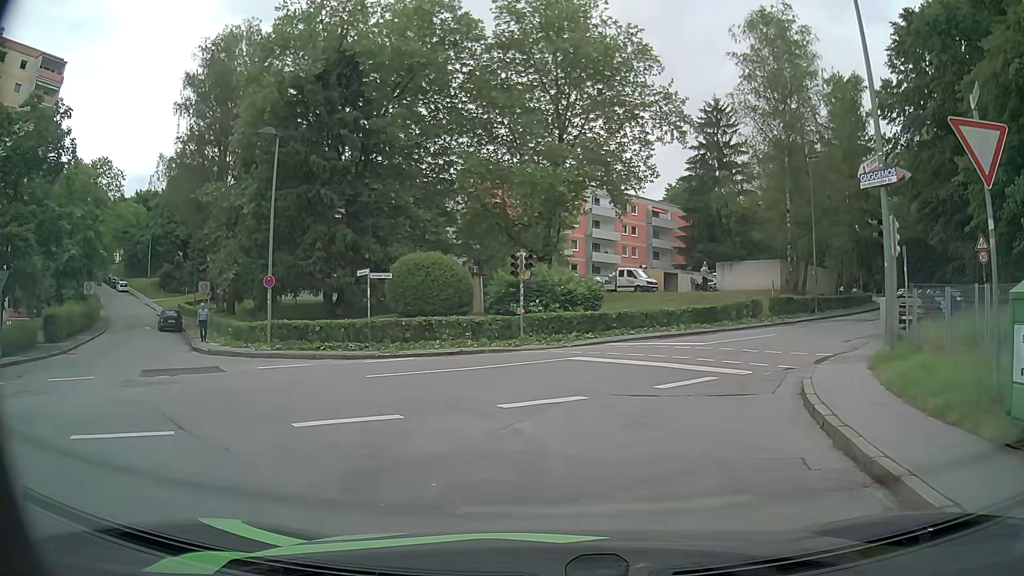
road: residential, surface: asphalt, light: Day
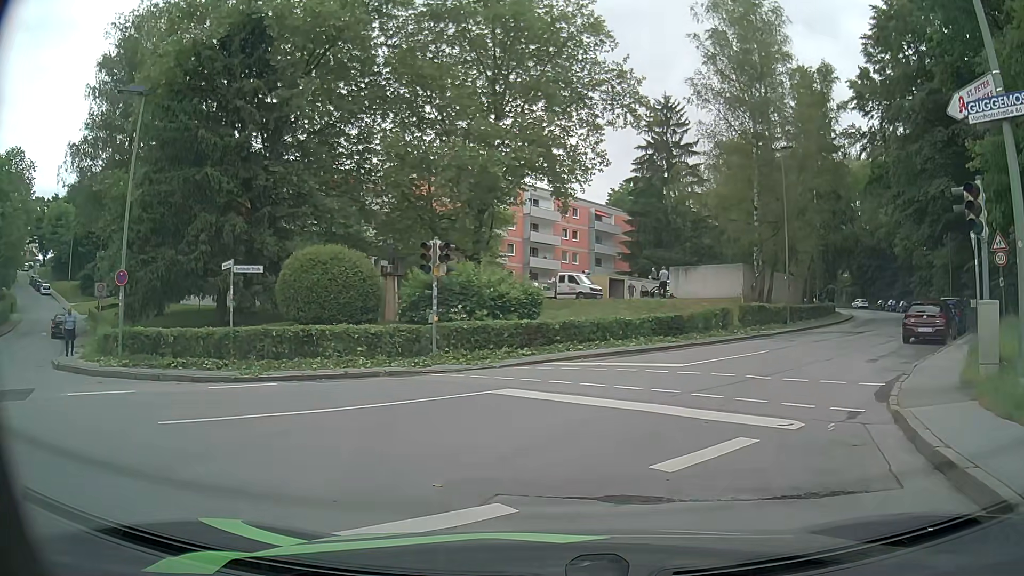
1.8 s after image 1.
(+0.3, +5.8) m; +6°
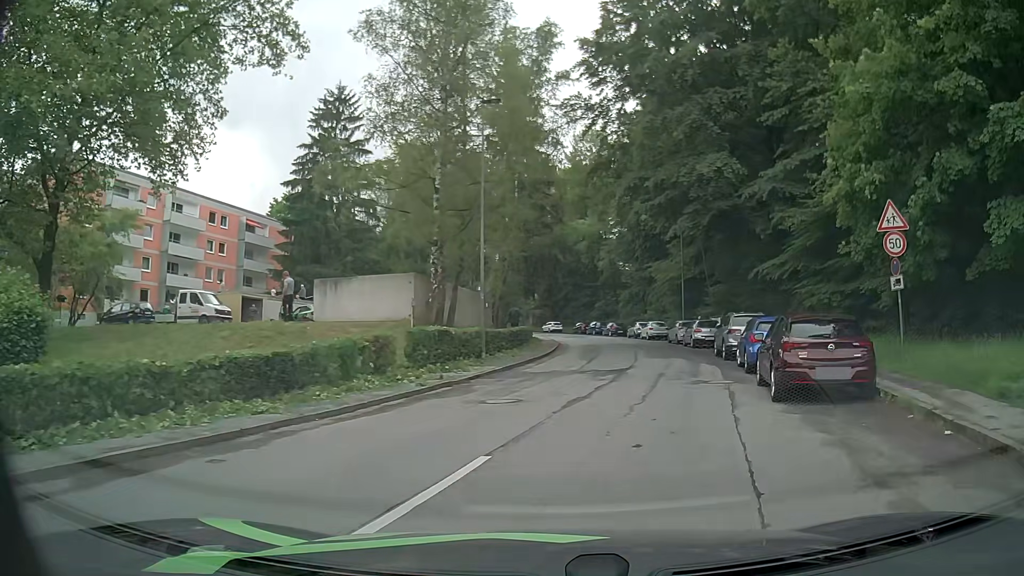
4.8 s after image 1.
(+3.0, +12.9) m; +28°
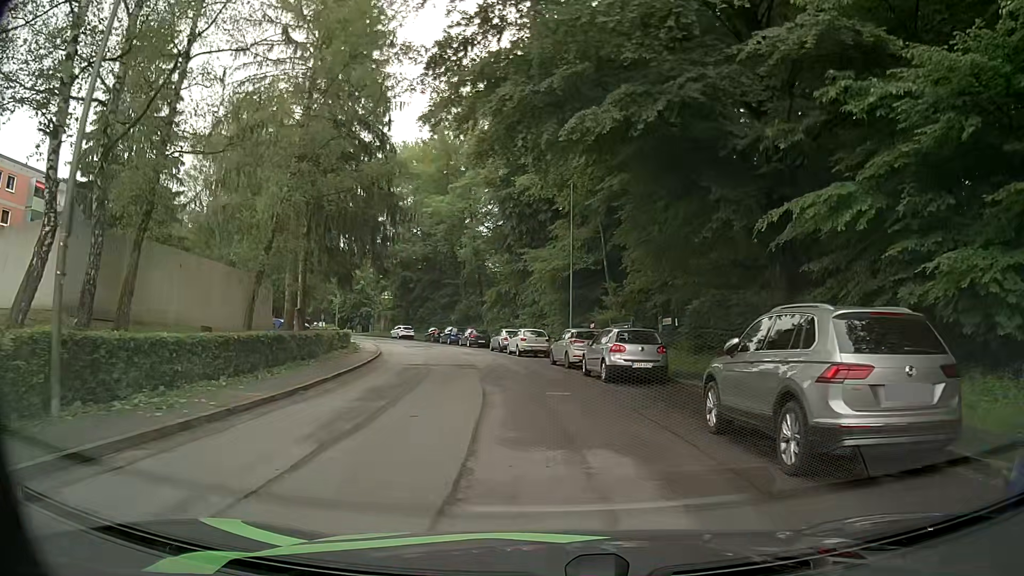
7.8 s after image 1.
(+2.1, +17.6) m; +10°
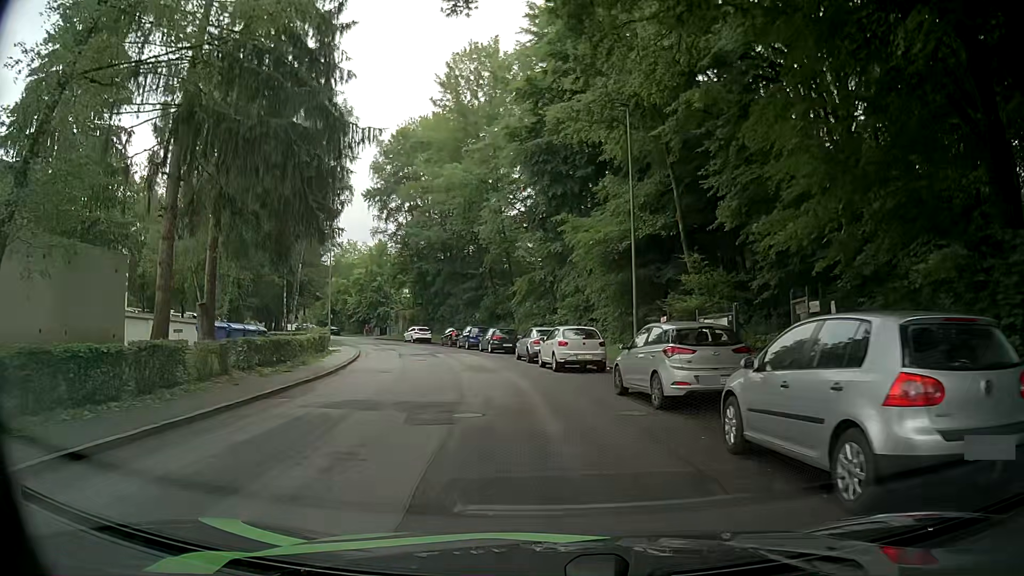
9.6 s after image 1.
(-0.4, +13.5) m; -3°
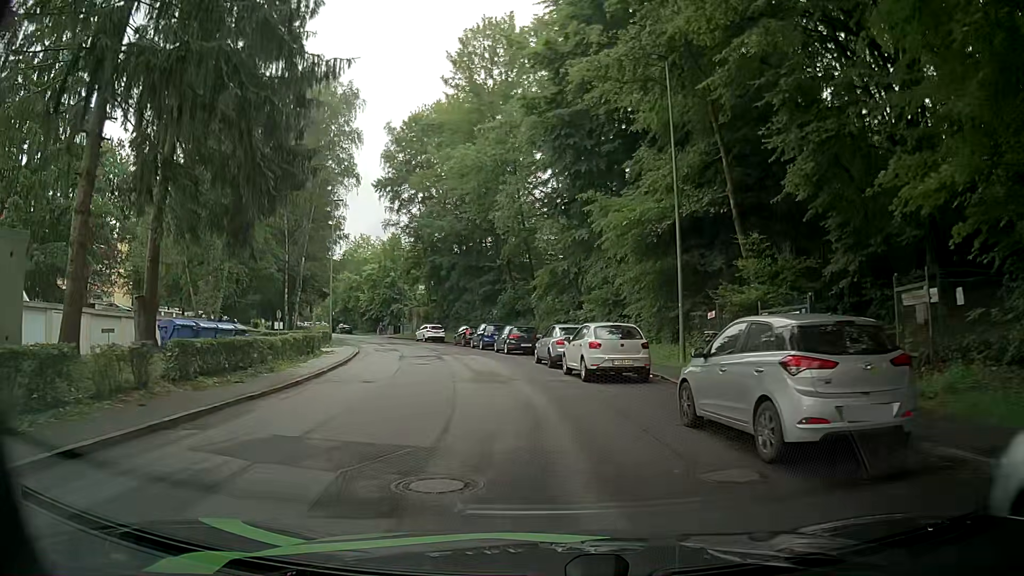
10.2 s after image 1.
(-0.1, +4.9) m; -2°
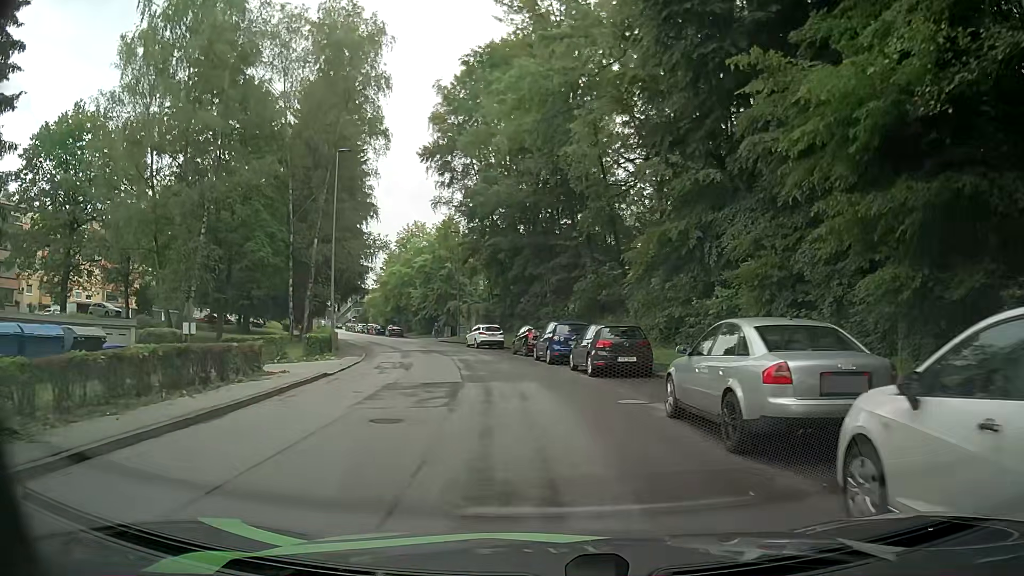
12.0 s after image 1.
(-0.7, +15.0) m; -6°
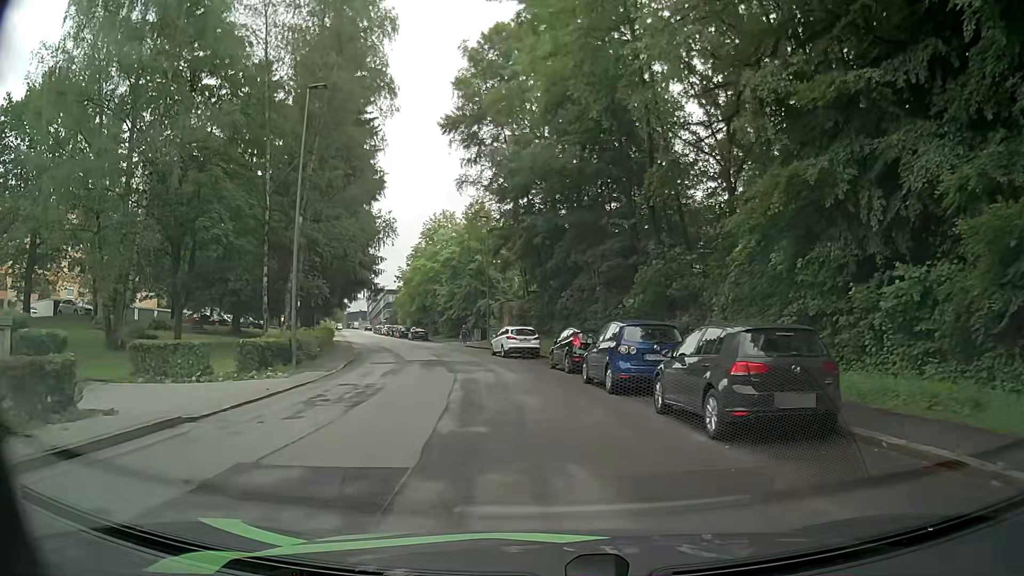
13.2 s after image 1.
(-0.2, +10.2) m; -4°
(0, +10) (-1, +20) (-3, +30) (-6, +39) (-8, +49) (-12, +59) (-15, +68) (-18, +77) (-21, +87) (-24, +96) m
